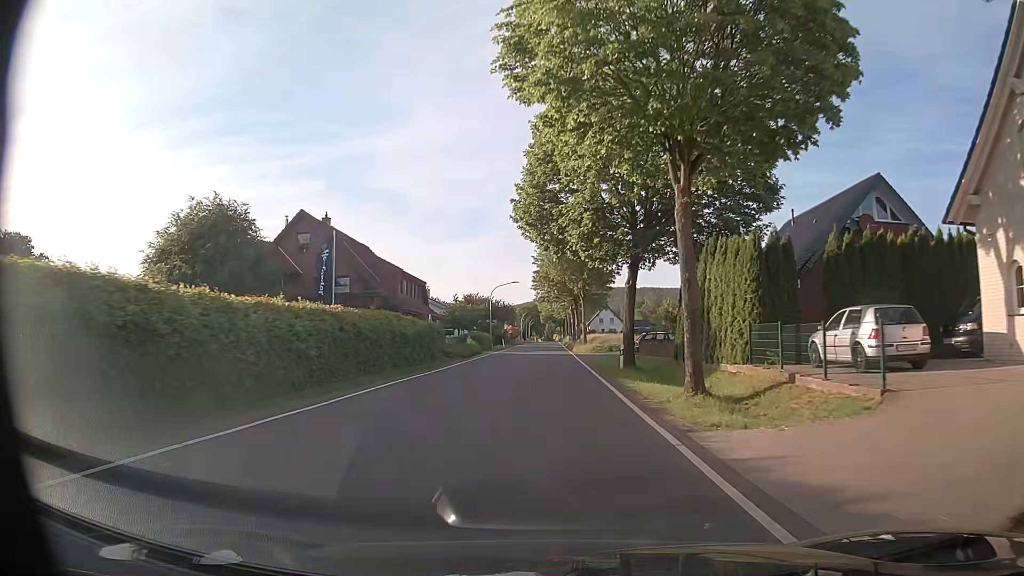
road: tertiary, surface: asphalt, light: Day
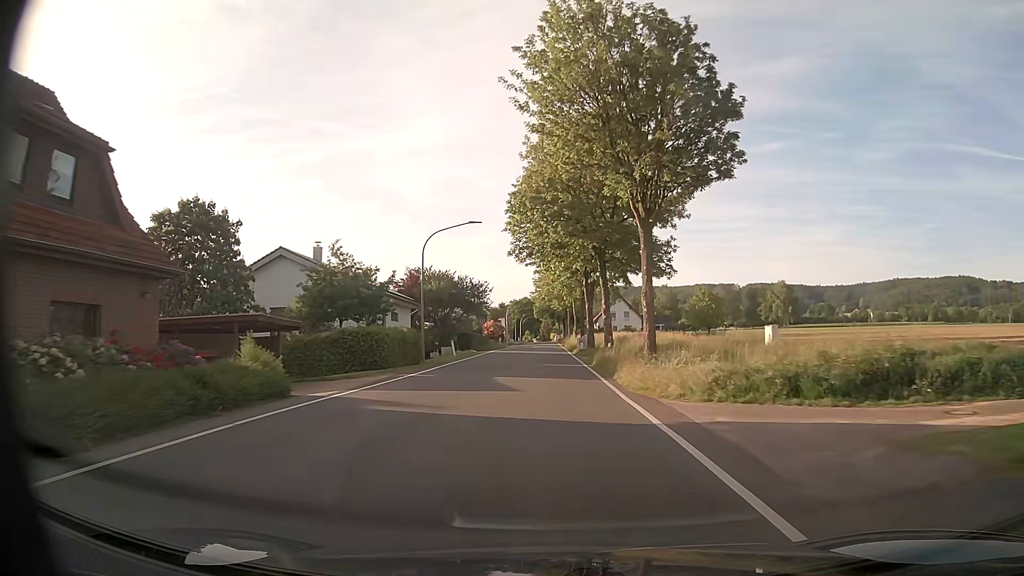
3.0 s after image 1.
(0.0, +41.4) m; 0°
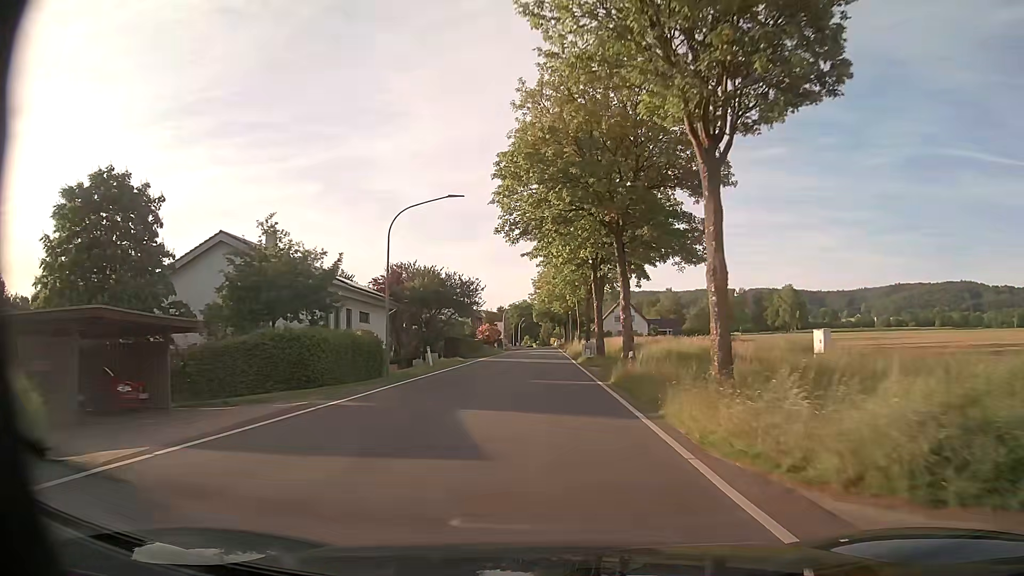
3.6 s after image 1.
(0.0, +8.5) m; 0°
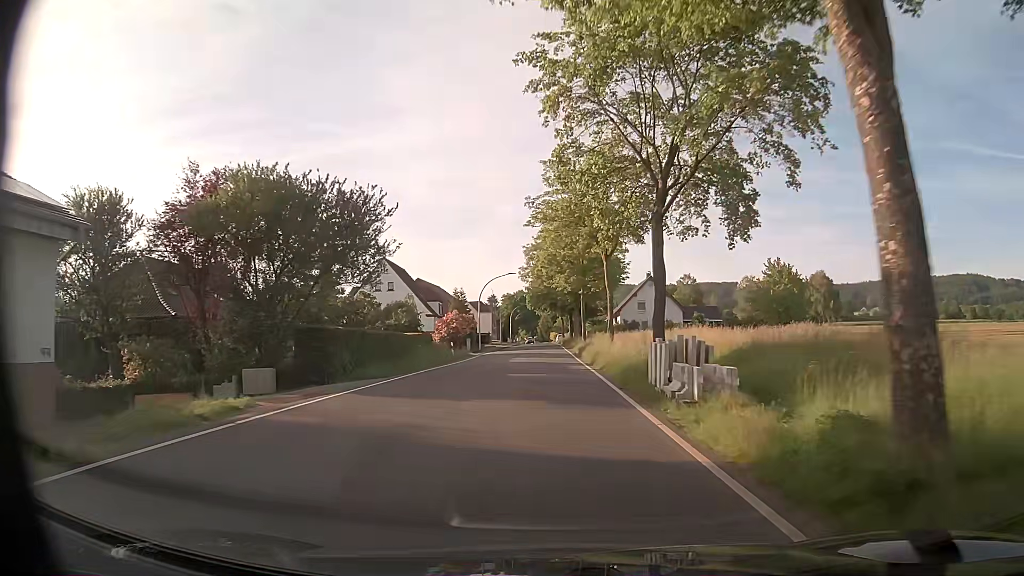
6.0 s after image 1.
(0.0, +34.5) m; 0°
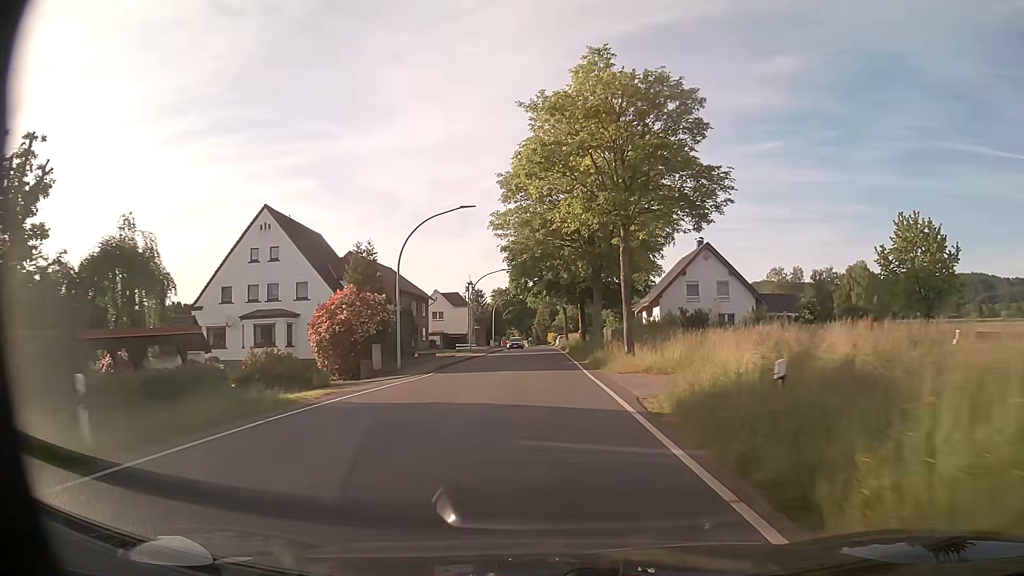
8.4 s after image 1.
(+0.1, +35.3) m; 0°
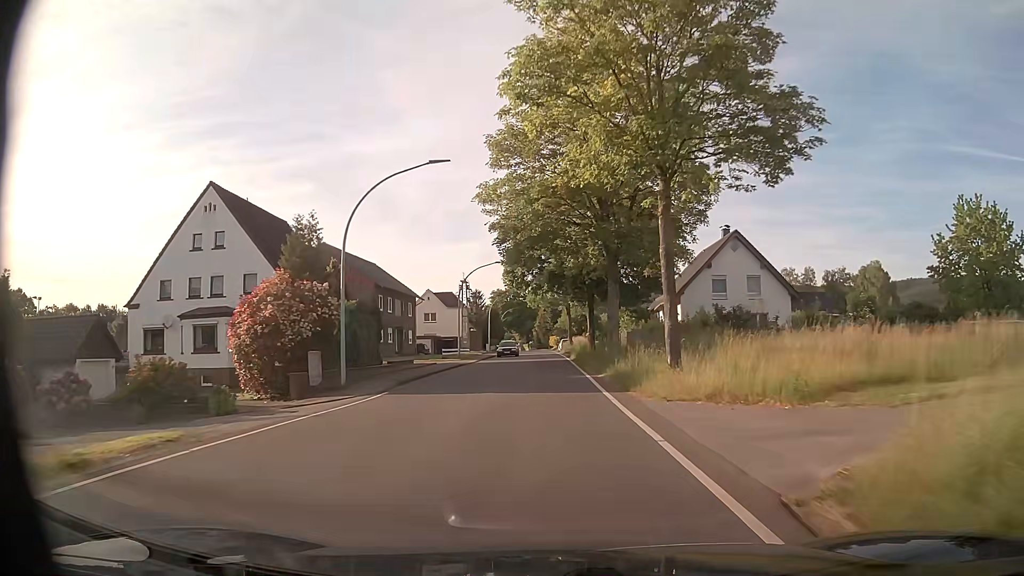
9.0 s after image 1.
(0.0, +8.9) m; 0°
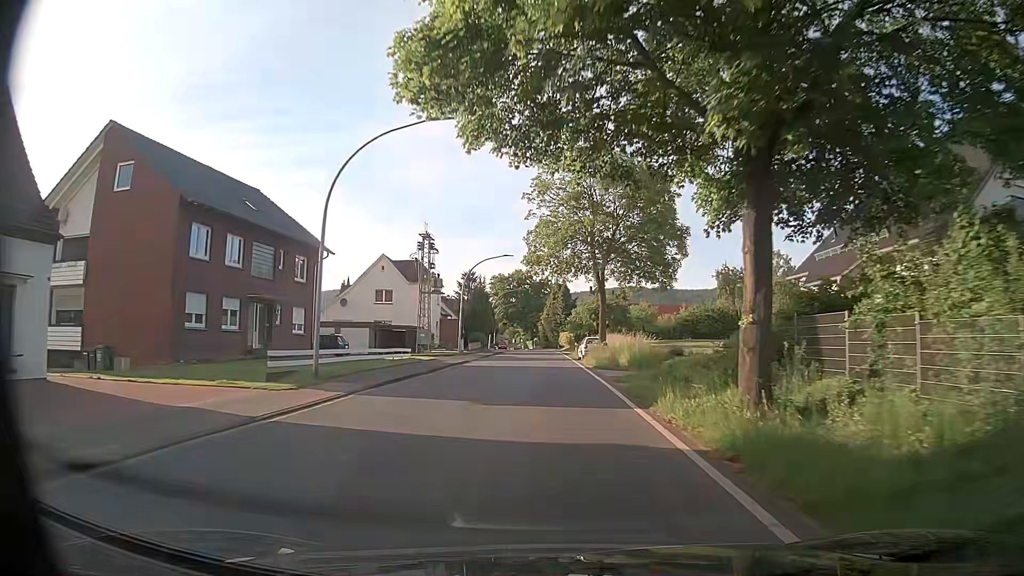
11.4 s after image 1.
(-0.4, +34.6) m; -1°
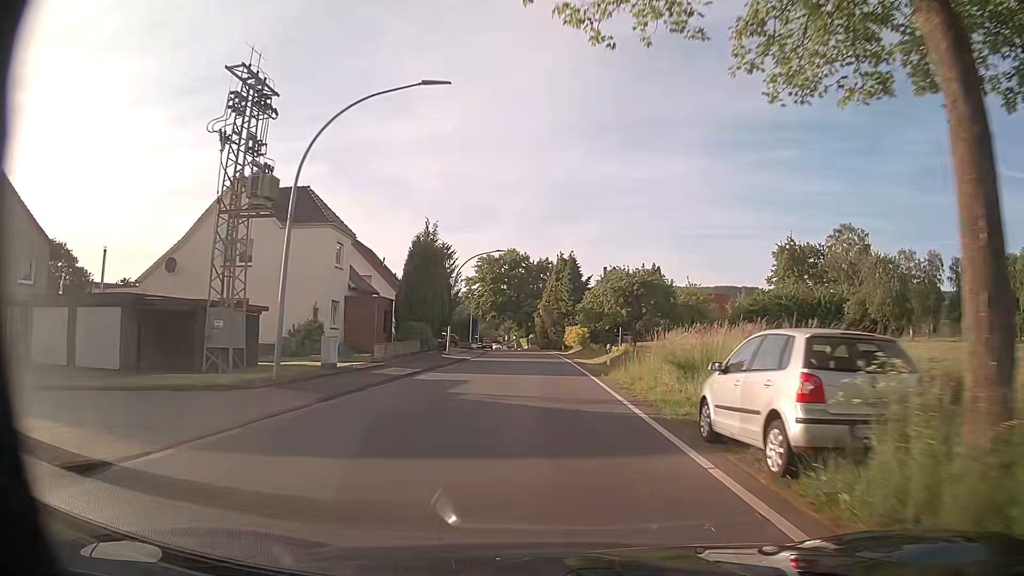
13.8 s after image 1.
(0.0, +34.5) m; 0°
(0, +10) (0, +20) (0, +30) (0, +40) (0, +50) (-1, +60) (-1, +70) (-2, +80) (-3, +90) (-4, +100) m
